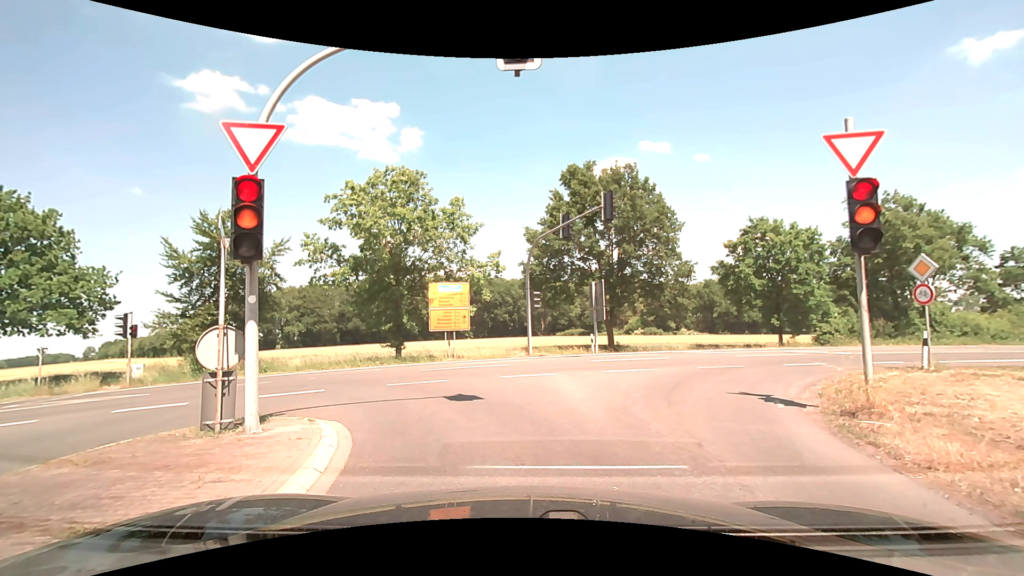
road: secondary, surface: asphalt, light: Day
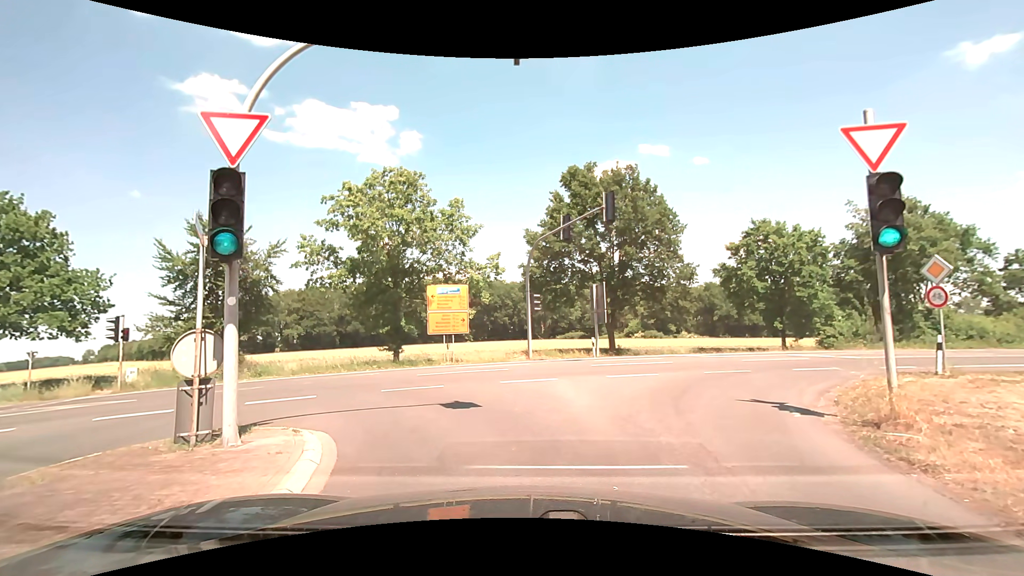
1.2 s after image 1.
(0.0, +0.5) m; 0°
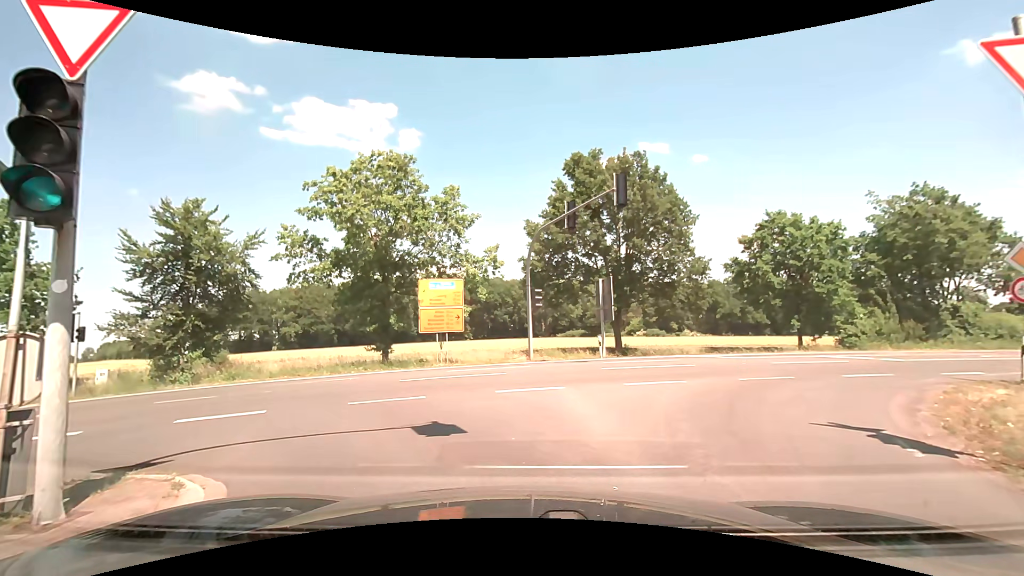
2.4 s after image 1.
(0.0, +2.6) m; -1°
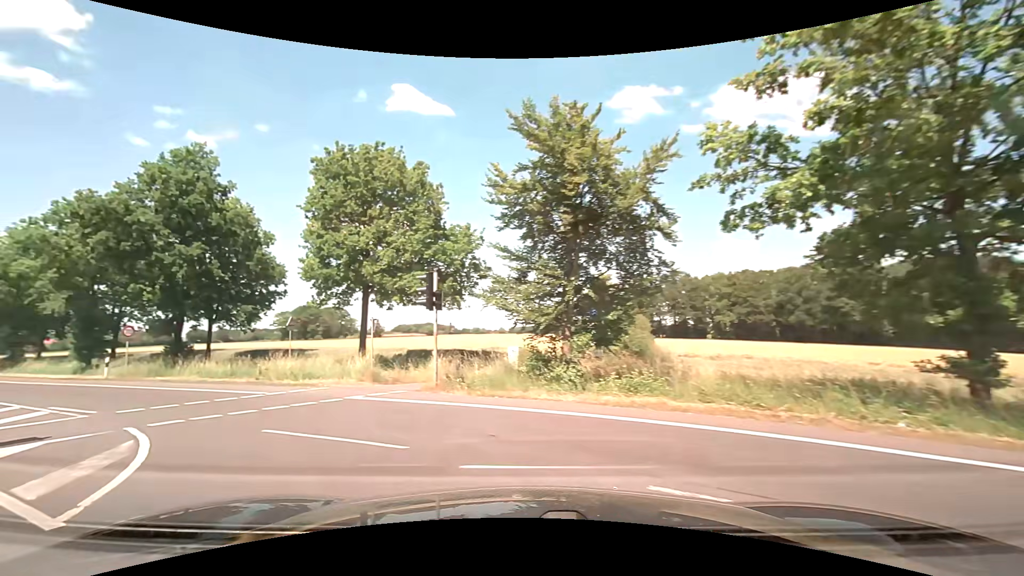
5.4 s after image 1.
(-4.7, +13.1) m; -47°
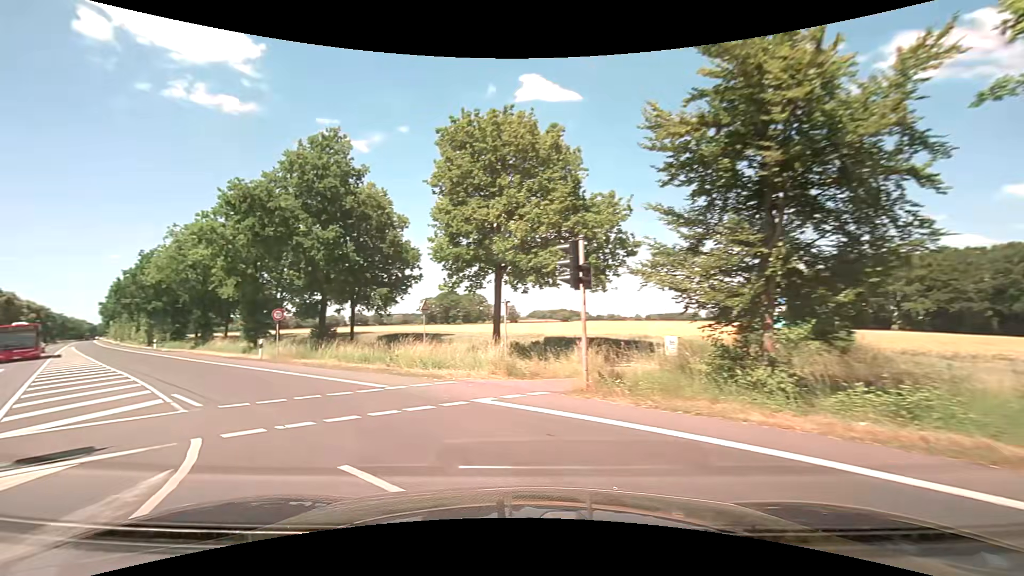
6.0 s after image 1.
(-0.4, +3.6) m; -15°
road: primary
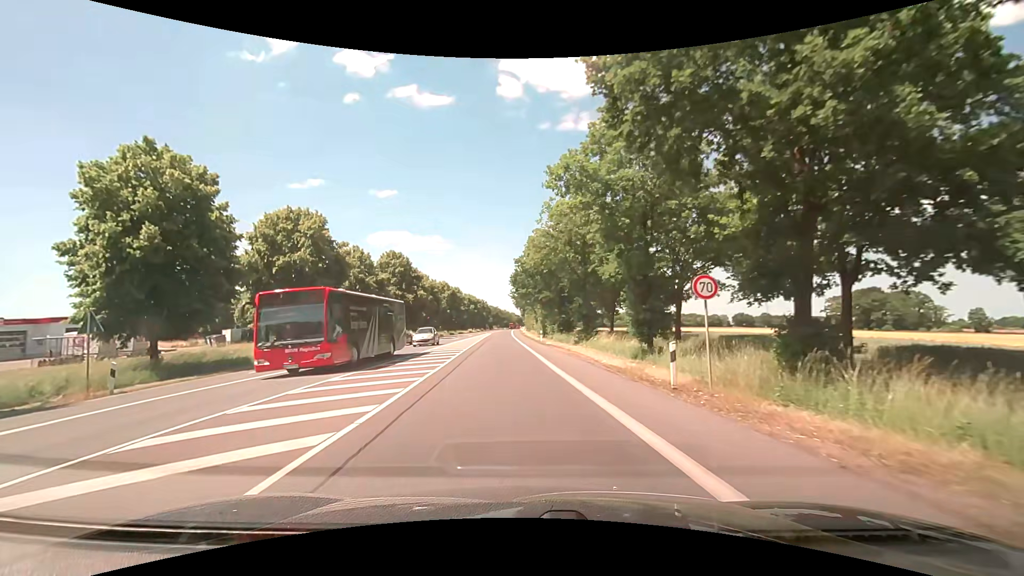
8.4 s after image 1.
(-7.8, +16.2) m; -41°
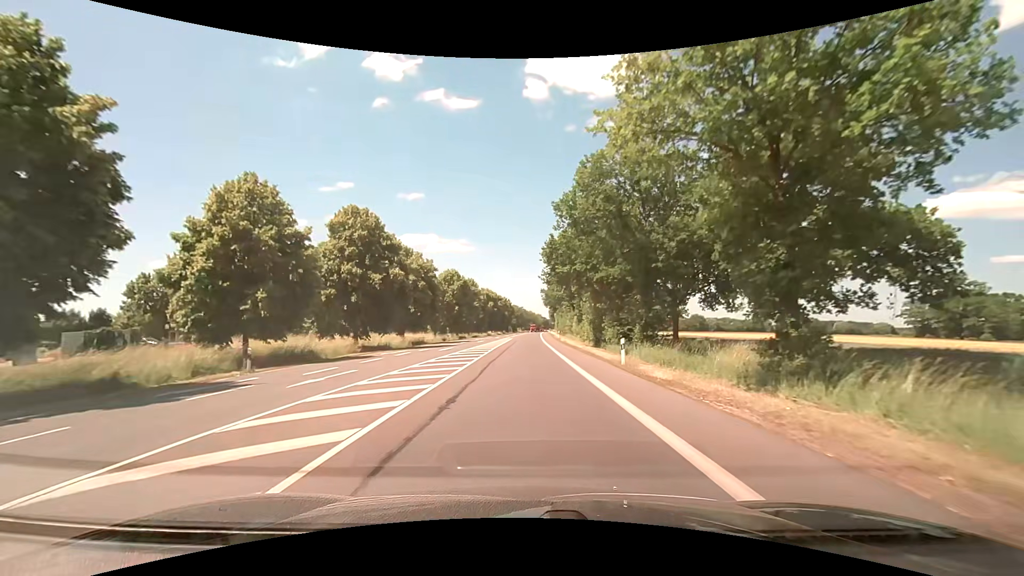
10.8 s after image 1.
(-1.3, +28.6) m; -2°
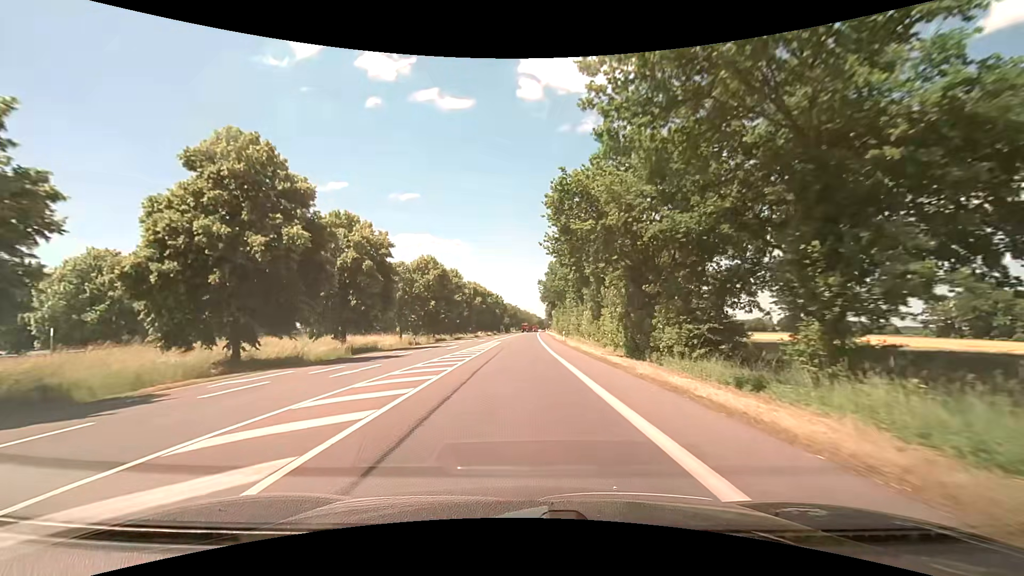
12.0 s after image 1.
(-0.1, +18.0) m; +1°
(0, +10) (0, +20) (0, +30) (0, +40) (0, +50) (0, +60) (0, +70) (0, +80) (0, +90) (0, +100) m
